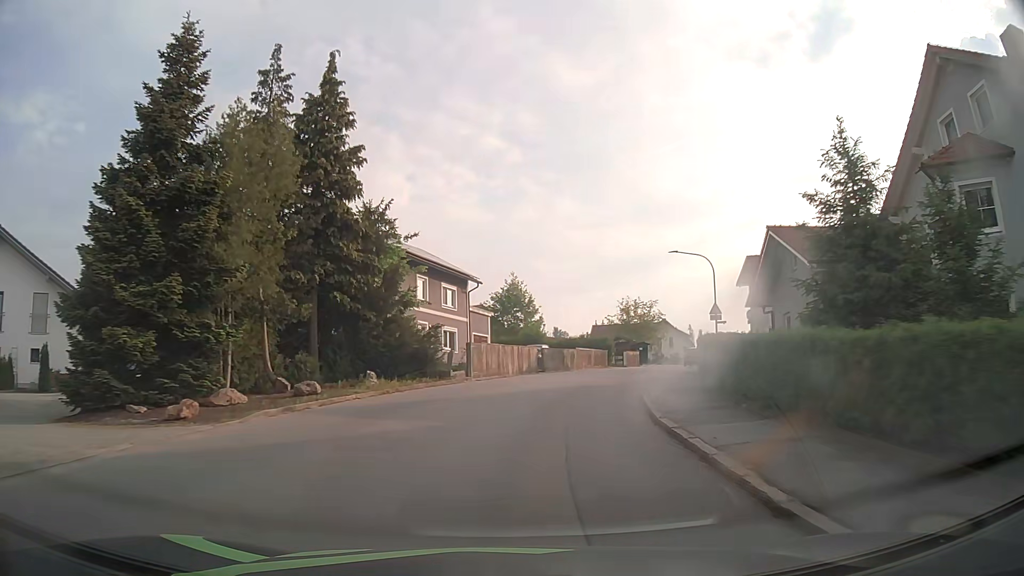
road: tertiary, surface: asphalt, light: Day
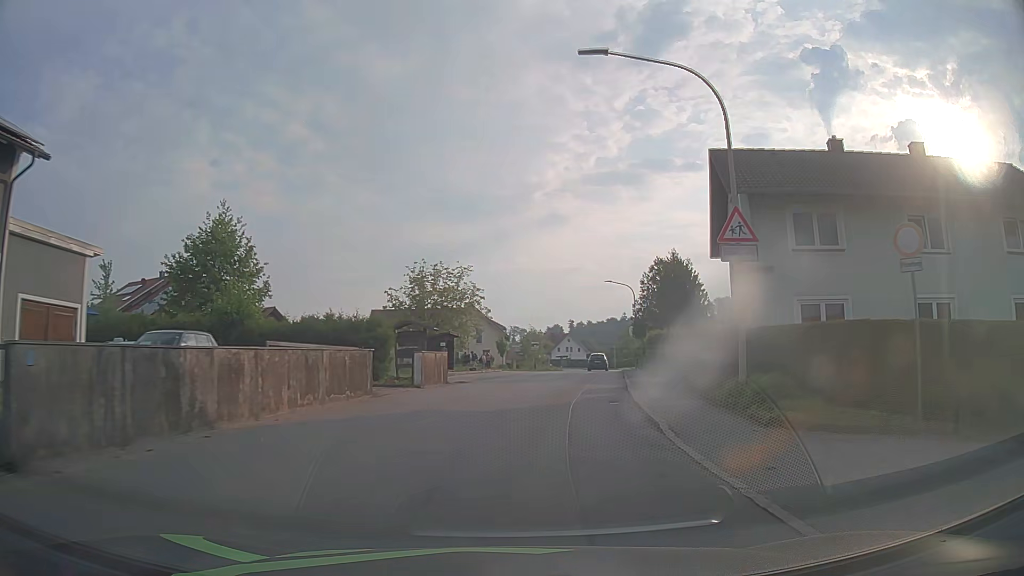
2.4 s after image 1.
(+4.4, +30.3) m; +18°
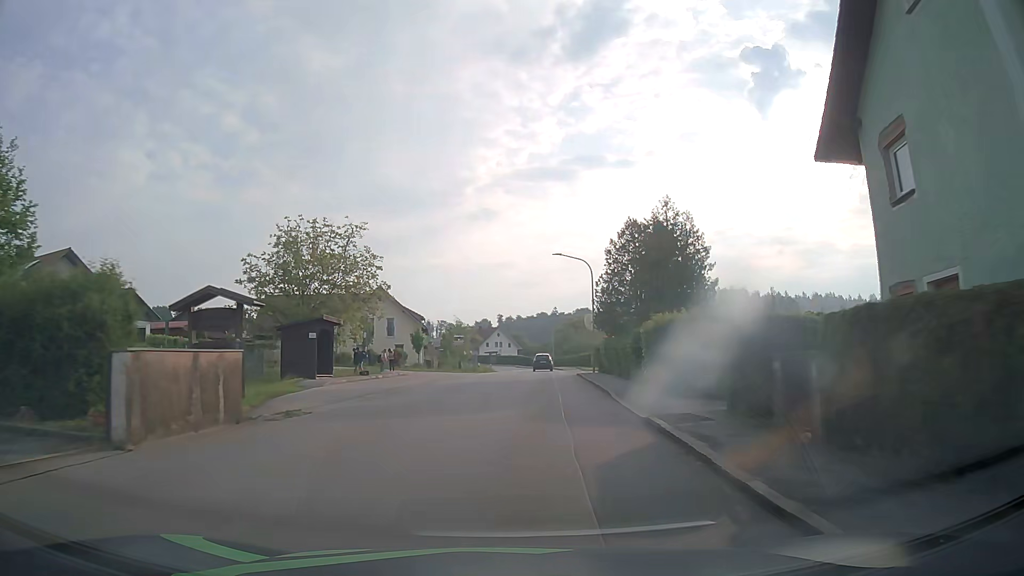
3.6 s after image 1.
(+0.8, +15.5) m; +6°
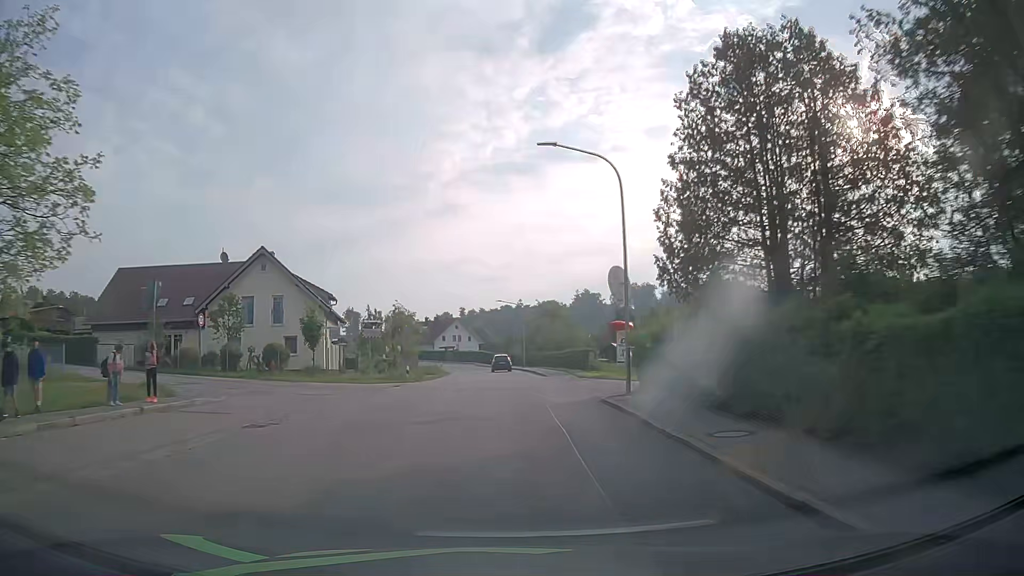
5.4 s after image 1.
(+0.9, +24.1) m; +3°
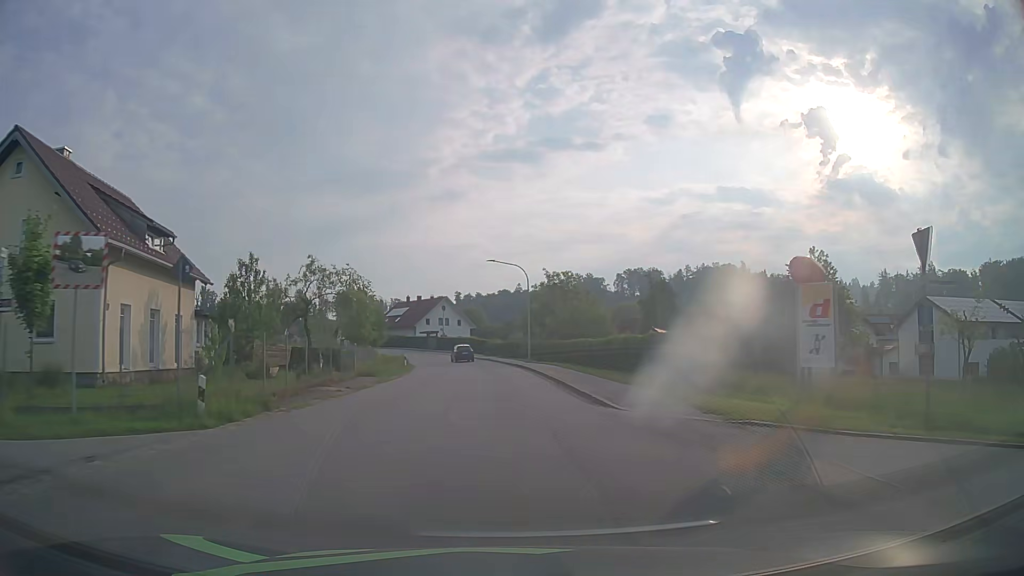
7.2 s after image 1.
(+0.2, +25.0) m; 0°
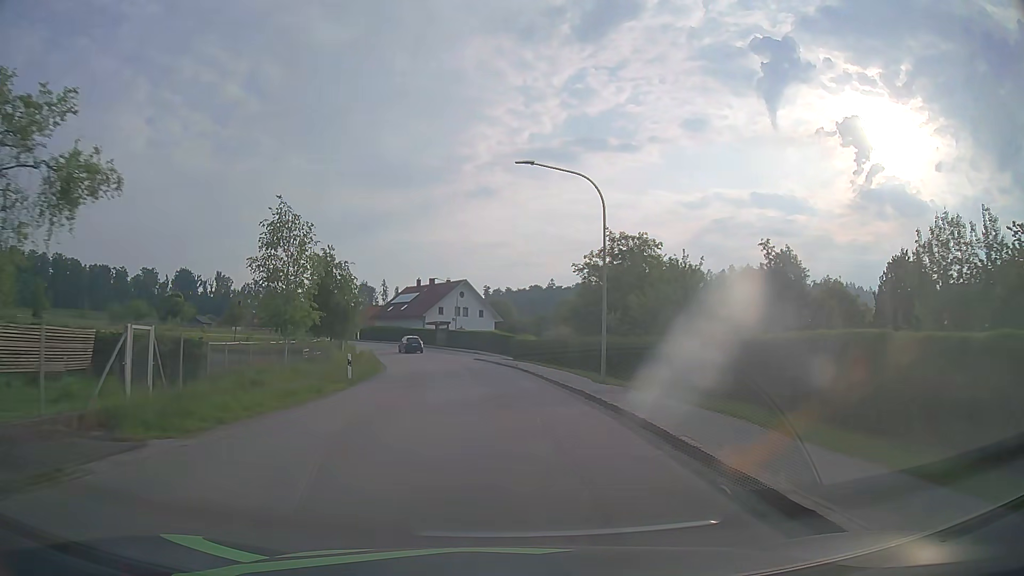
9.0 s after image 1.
(-0.5, +25.7) m; -3°
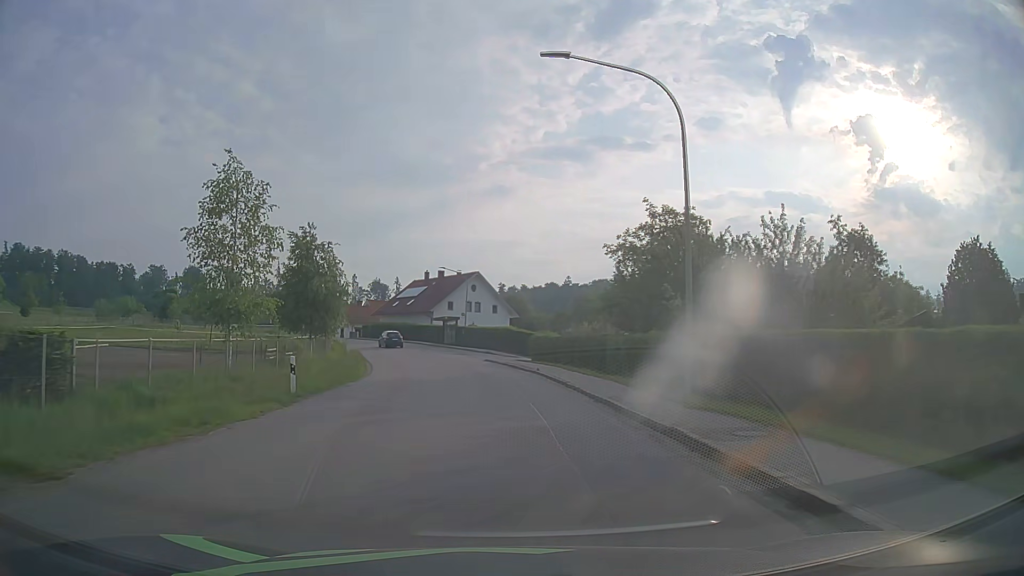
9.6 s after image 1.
(0.0, +8.7) m; -1°
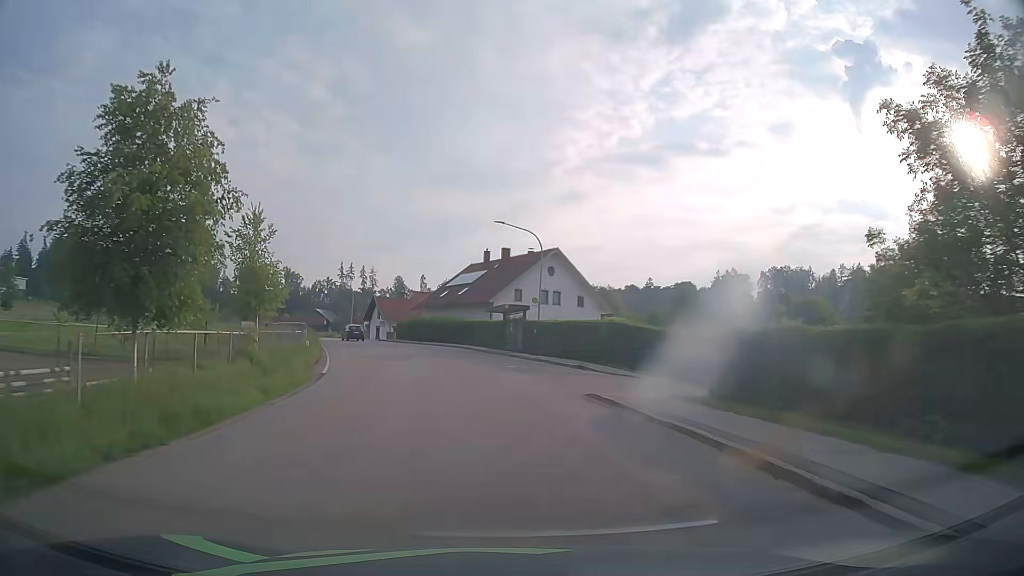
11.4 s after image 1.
(-1.3, +25.5) m; -6°
(0, +10) (-1, +20) (-3, +30) (-5, +40) (-8, +49) (-12, +58) (-16, +68) (-20, +77) (-24, +86) (-28, +95) m
